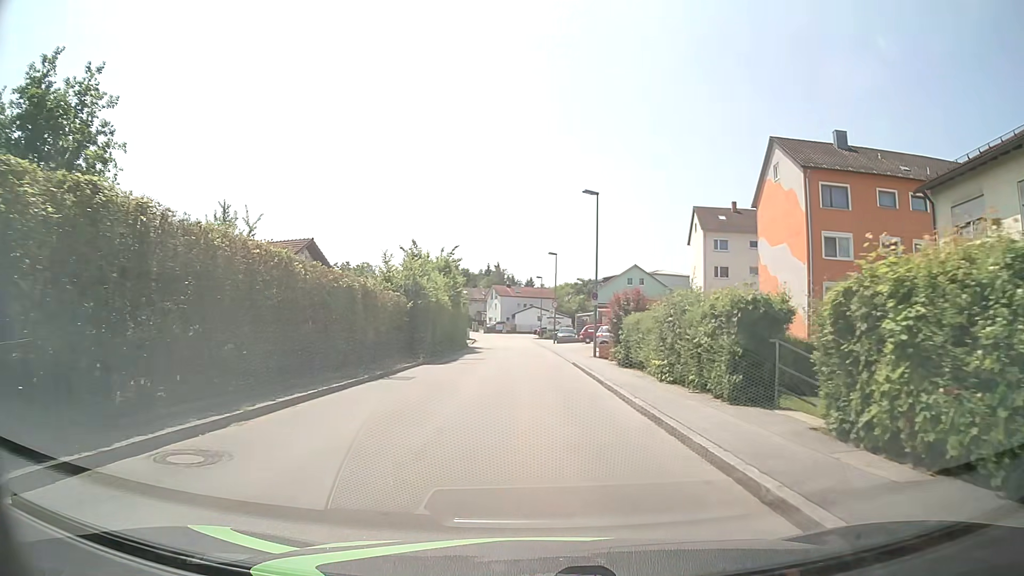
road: unclassified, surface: asphalt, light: Day
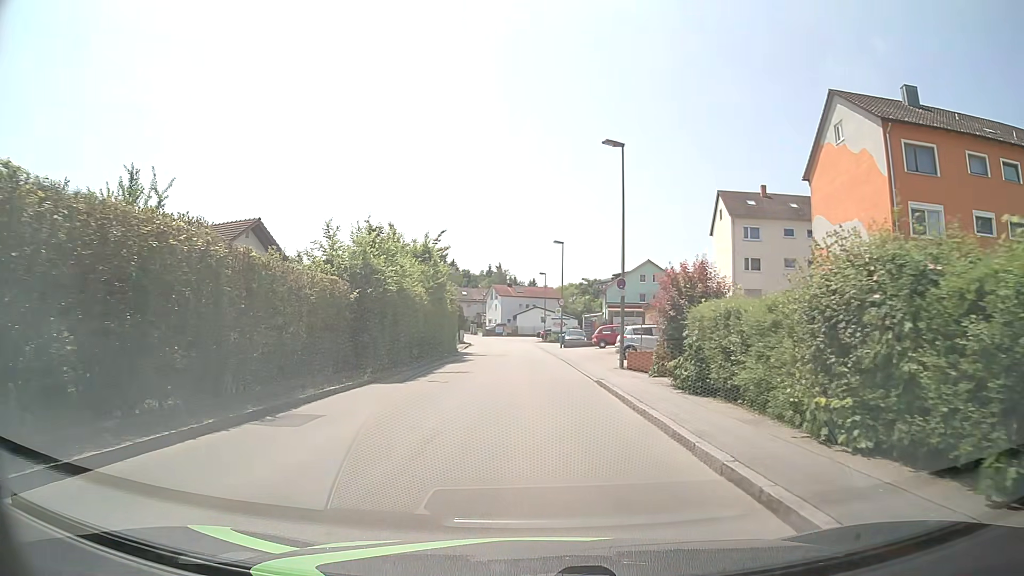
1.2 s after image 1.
(0.0, +9.2) m; 0°
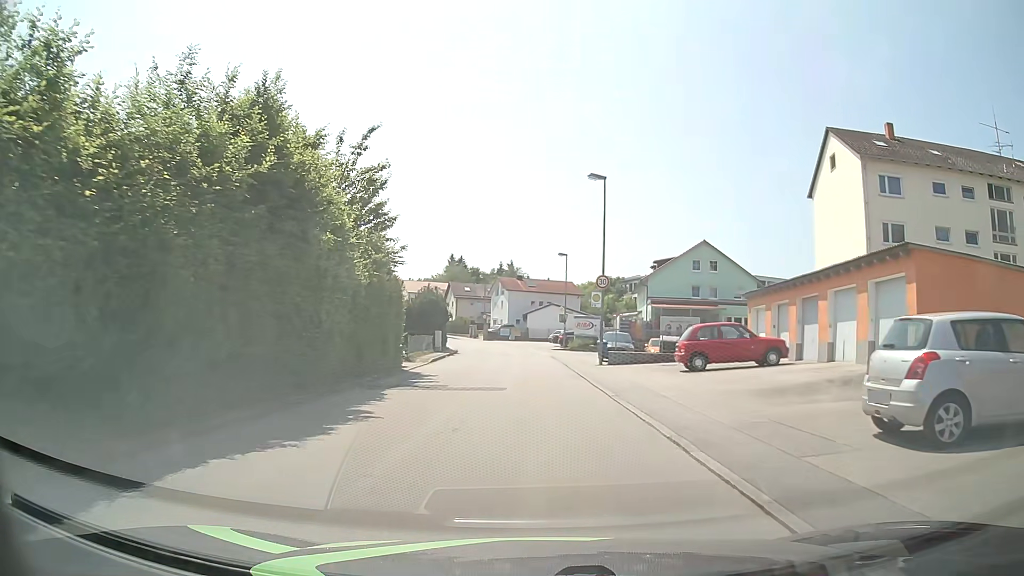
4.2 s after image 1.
(-0.4, +23.0) m; -2°
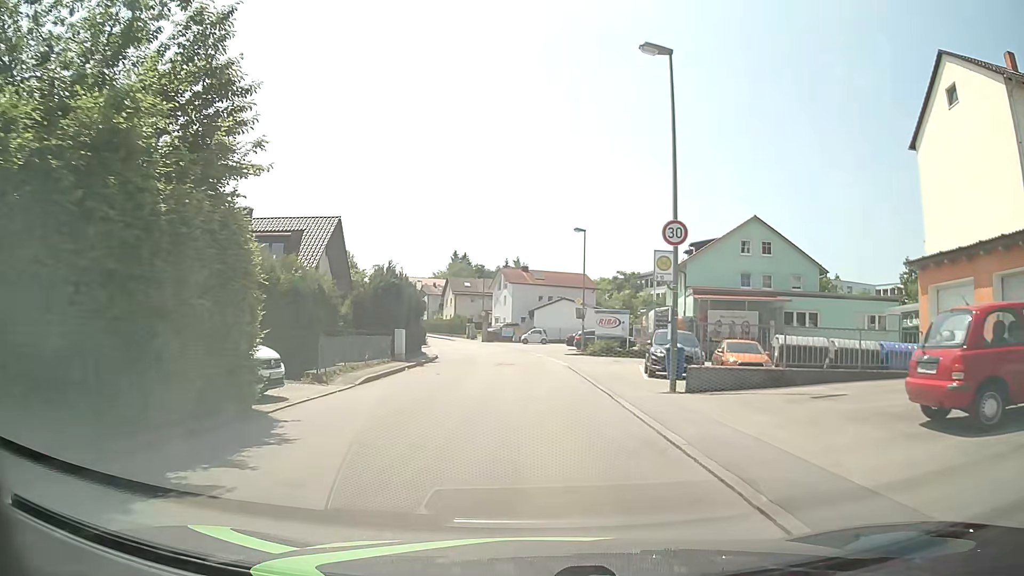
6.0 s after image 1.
(0.0, +13.9) m; -1°
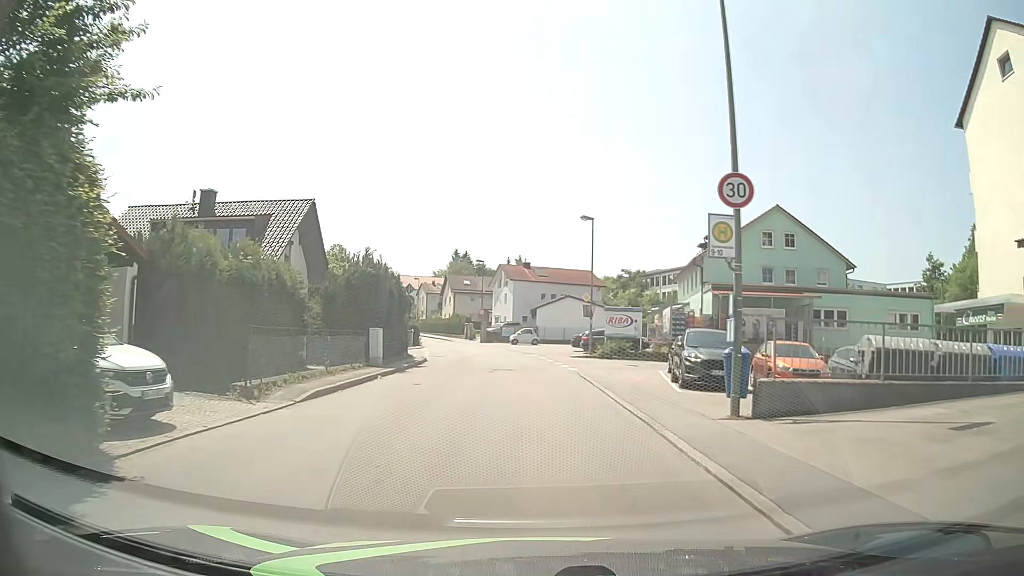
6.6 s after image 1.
(0.0, +4.6) m; 0°
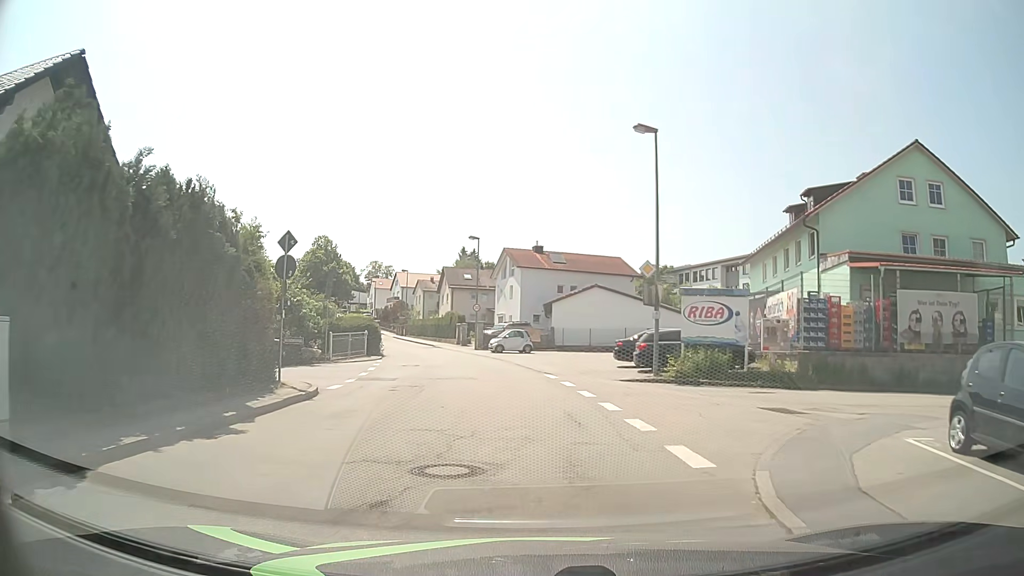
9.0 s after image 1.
(-0.1, +18.4) m; -1°
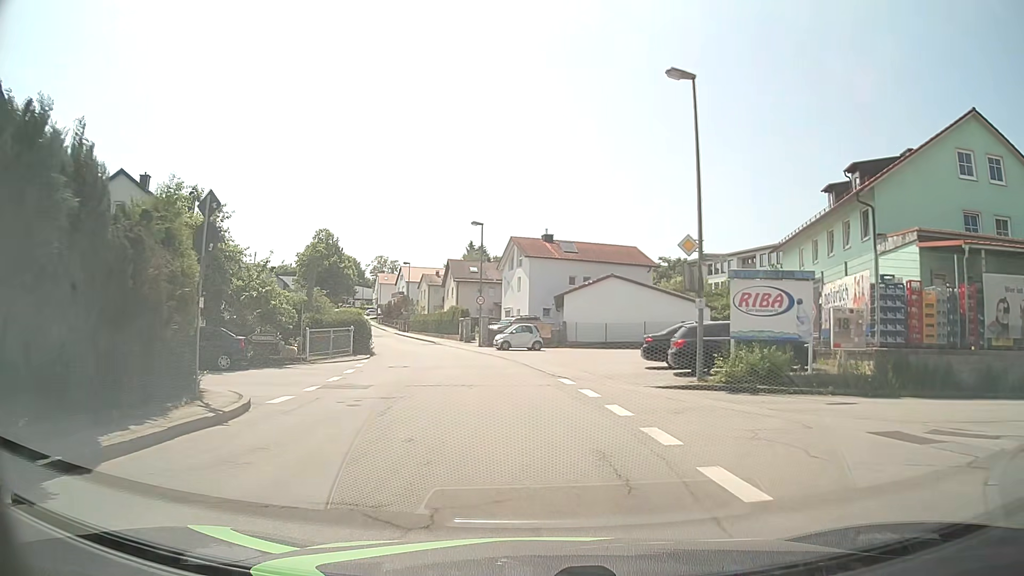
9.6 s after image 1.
(0.0, +4.6) m; -1°
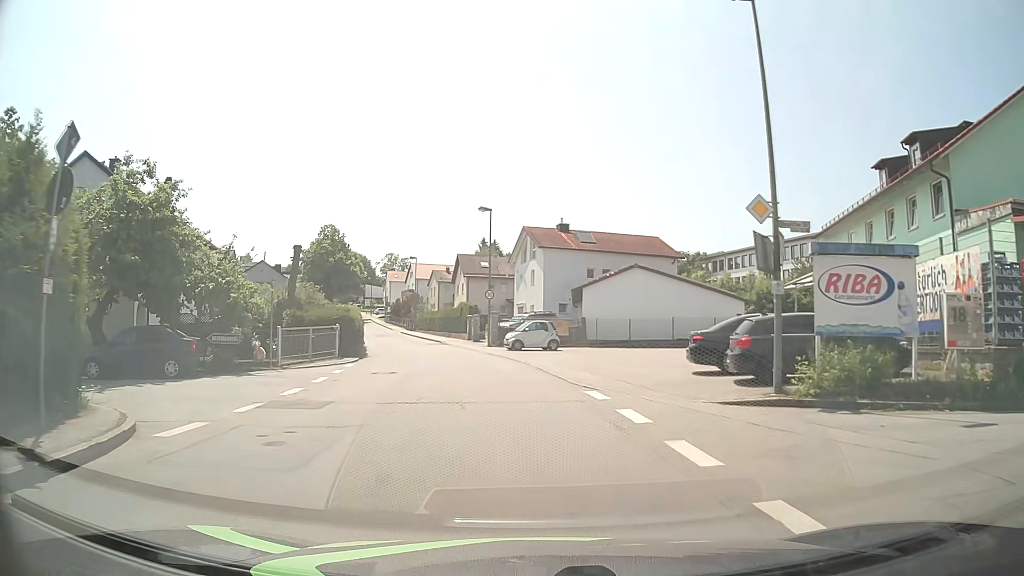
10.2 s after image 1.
(0.0, +4.6) m; -1°
